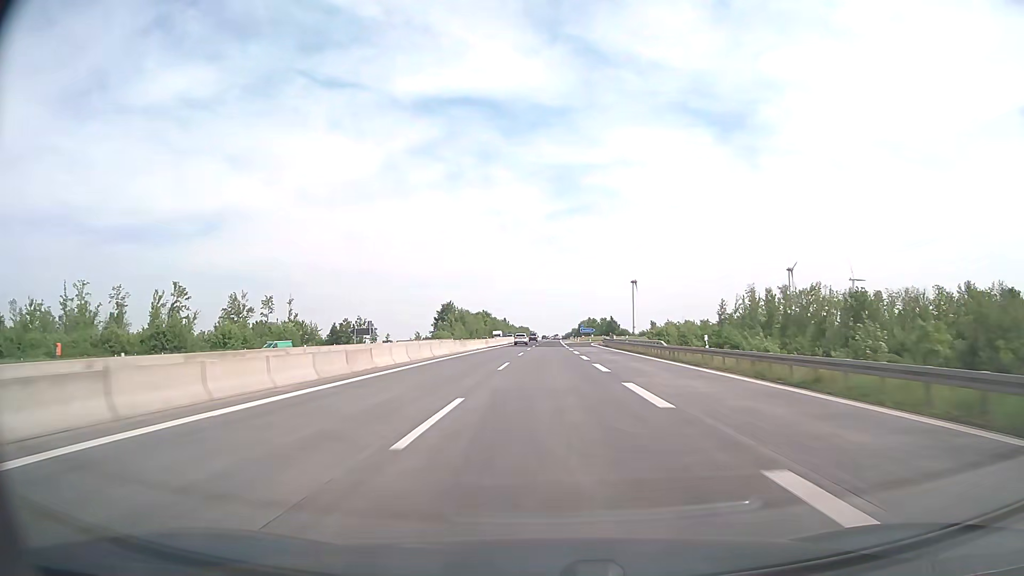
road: motorway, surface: asphalt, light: Day
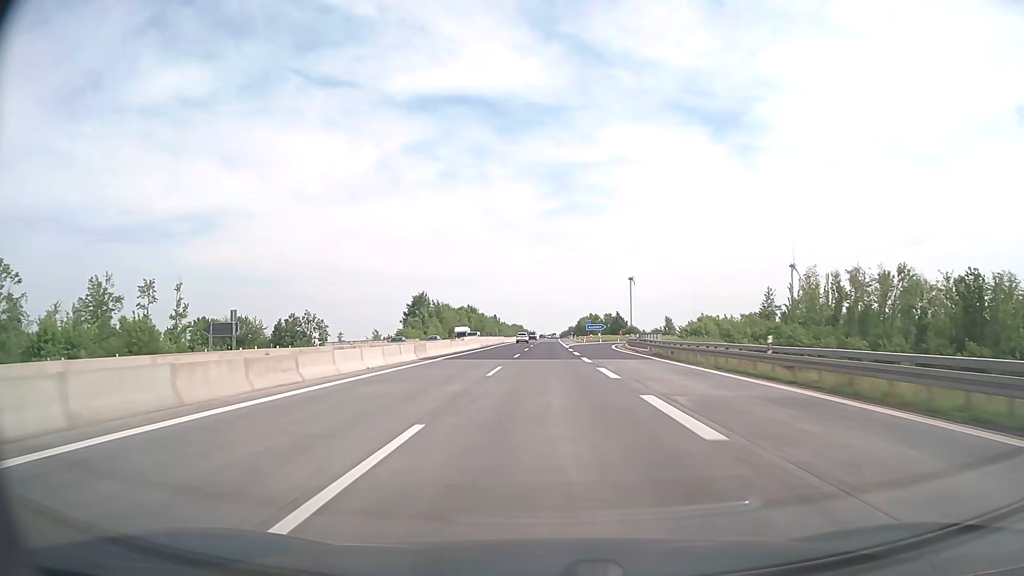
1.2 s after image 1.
(+0.2, +39.7) m; 0°
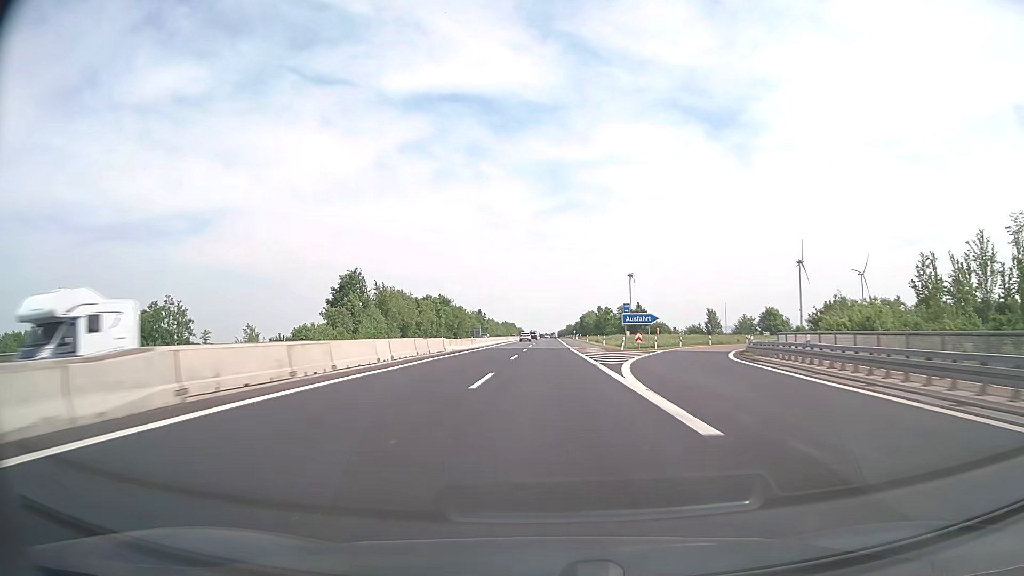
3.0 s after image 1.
(+0.2, +59.6) m; 0°
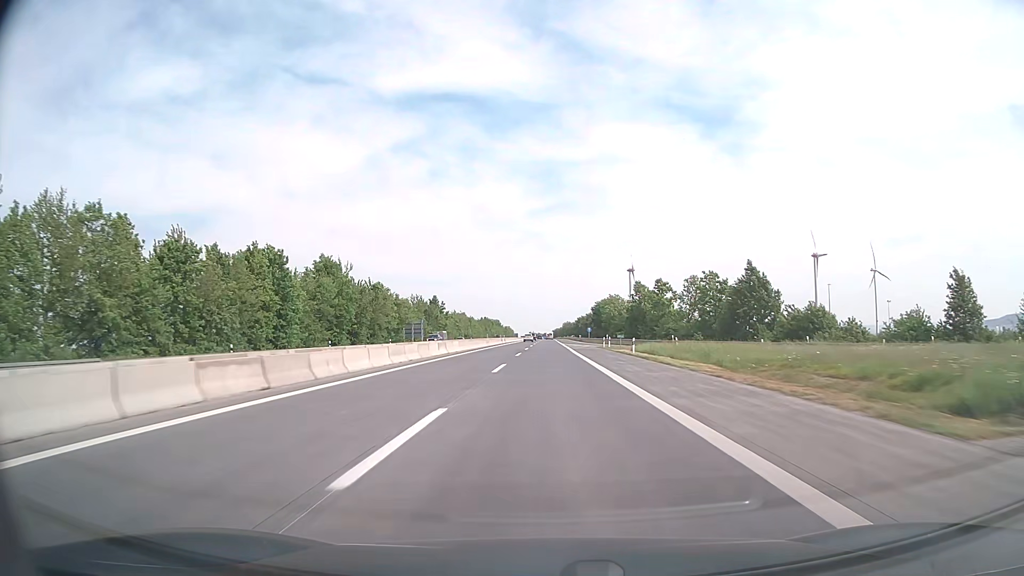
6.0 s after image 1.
(+0.6, +99.2) m; +1°
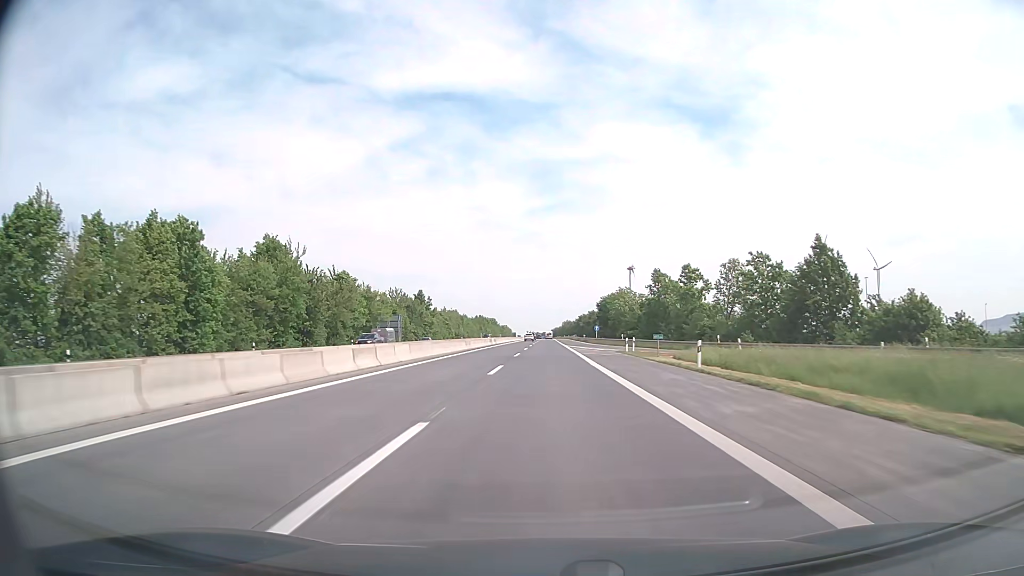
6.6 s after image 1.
(0.0, +19.8) m; 0°
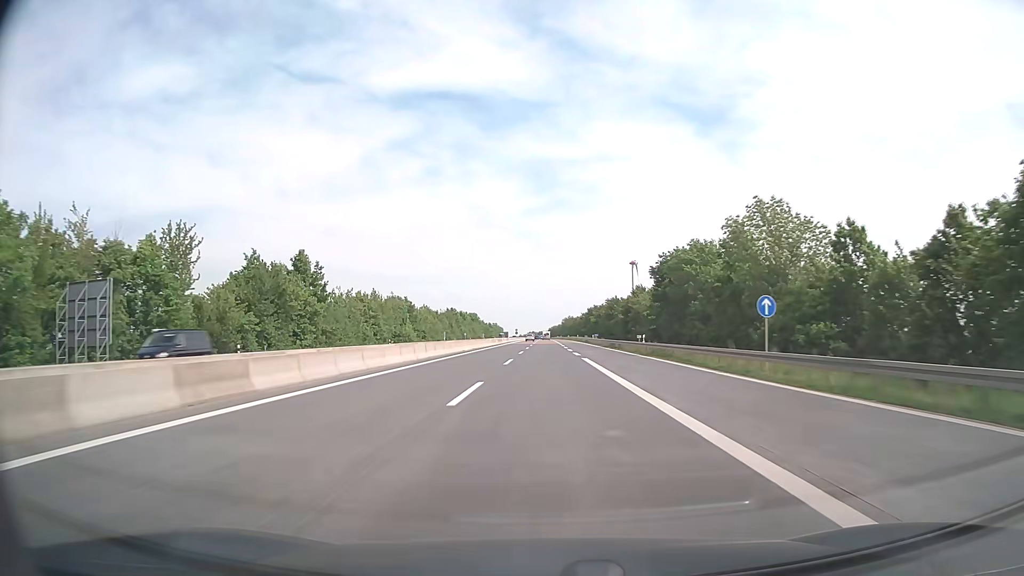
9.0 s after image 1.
(+0.2, +79.4) m; 0°
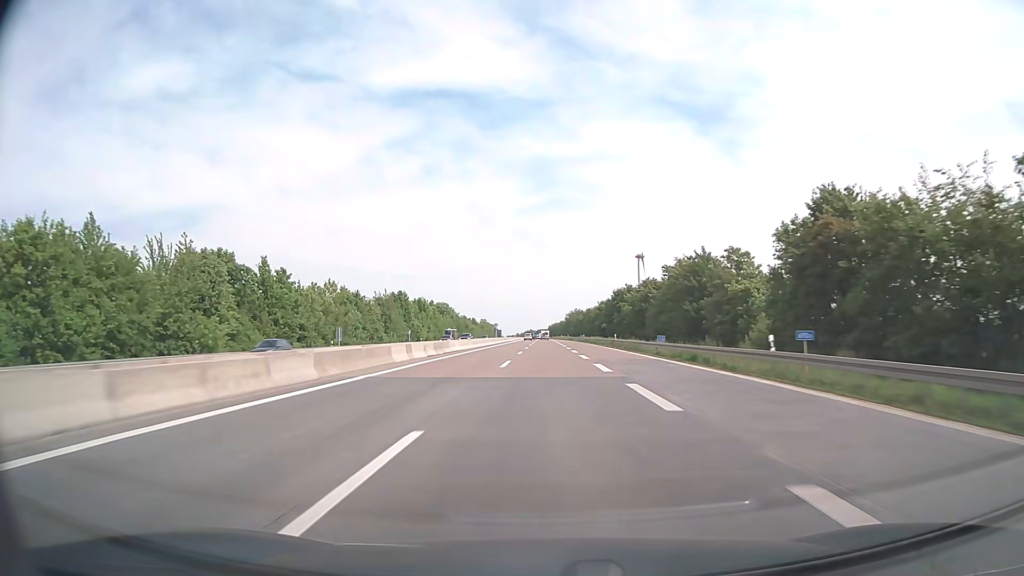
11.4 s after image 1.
(0.0, +79.5) m; 0°
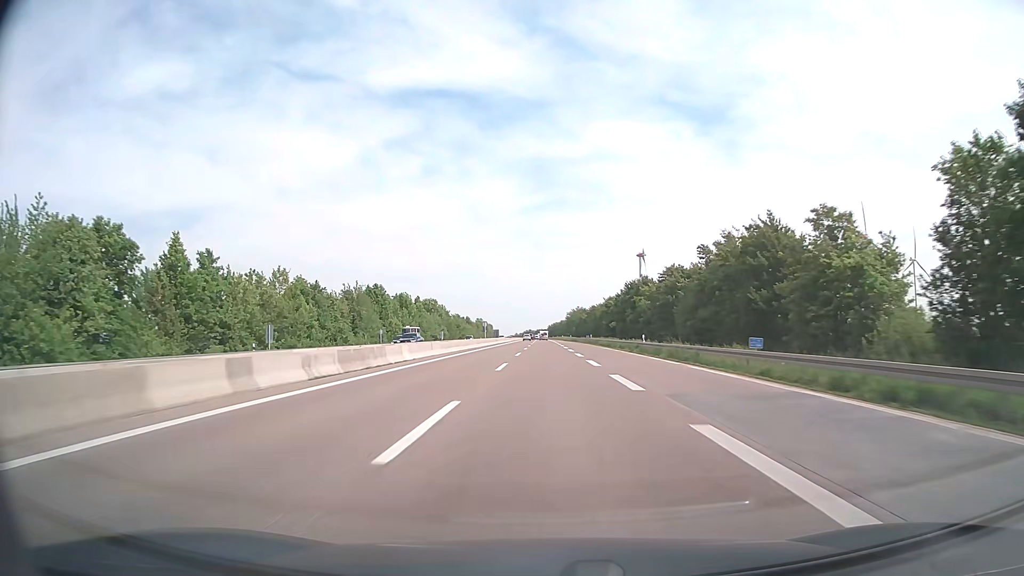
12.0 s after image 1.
(0.0, +19.9) m; 0°
(0, +10) (0, +20) (0, +30) (0, +40) (0, +50) (0, +60) (0, +70) (0, +80) (0, +90) (0, +100) m
